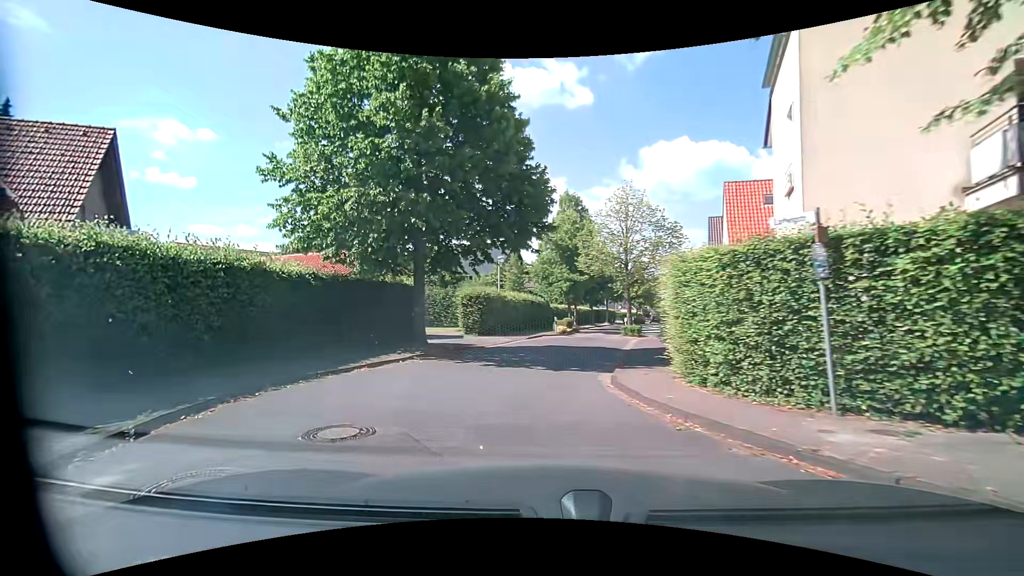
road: residential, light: Day
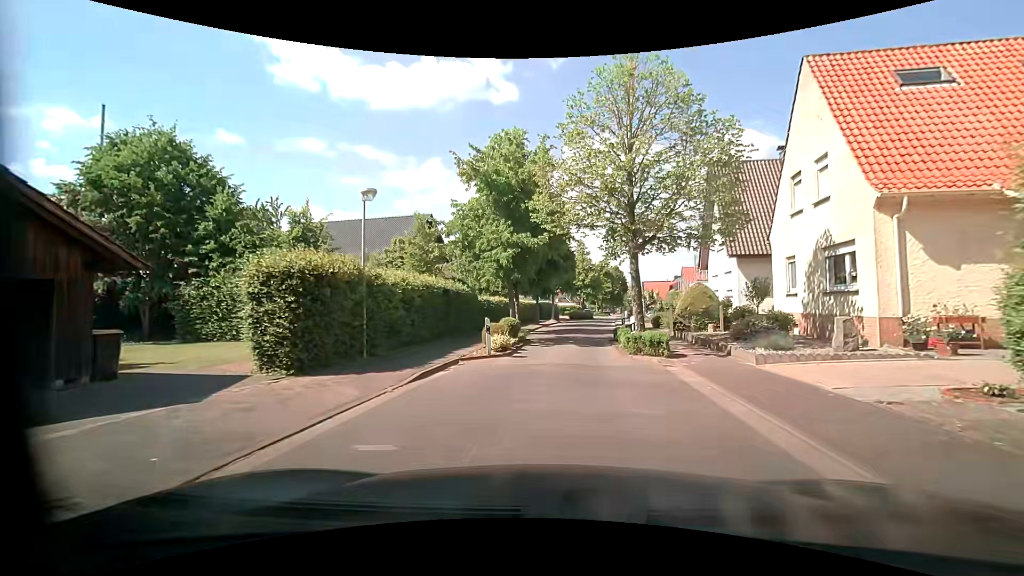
(+0.2, +16.7) m; +8°
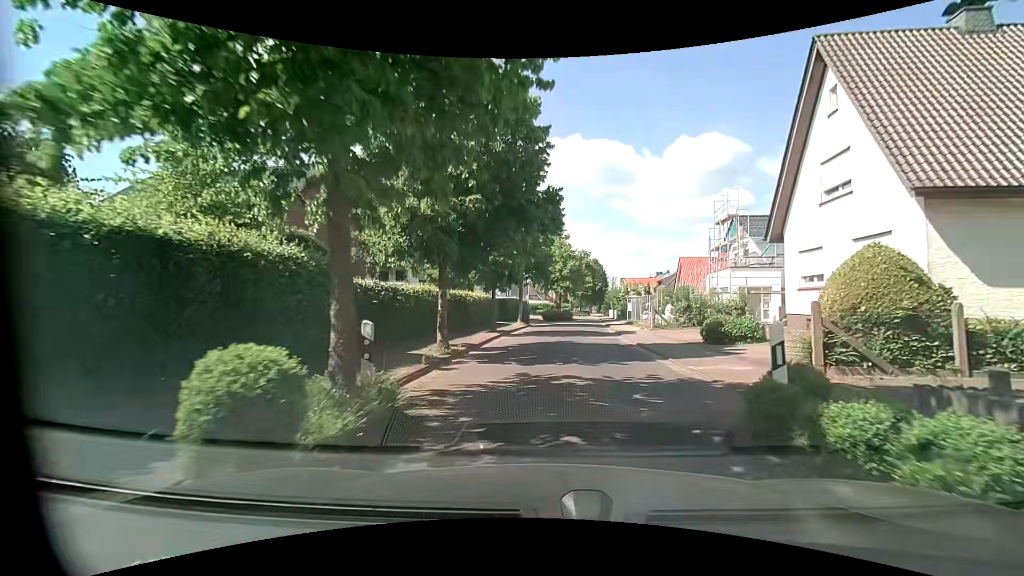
(+0.5, +15.5) m; +3°
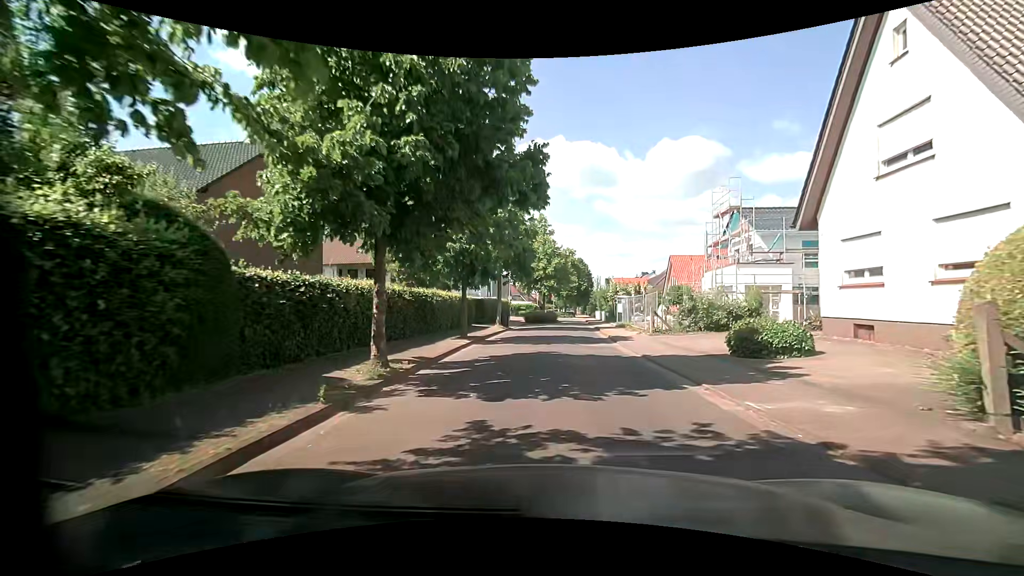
(+0.1, +4.2) m; +2°
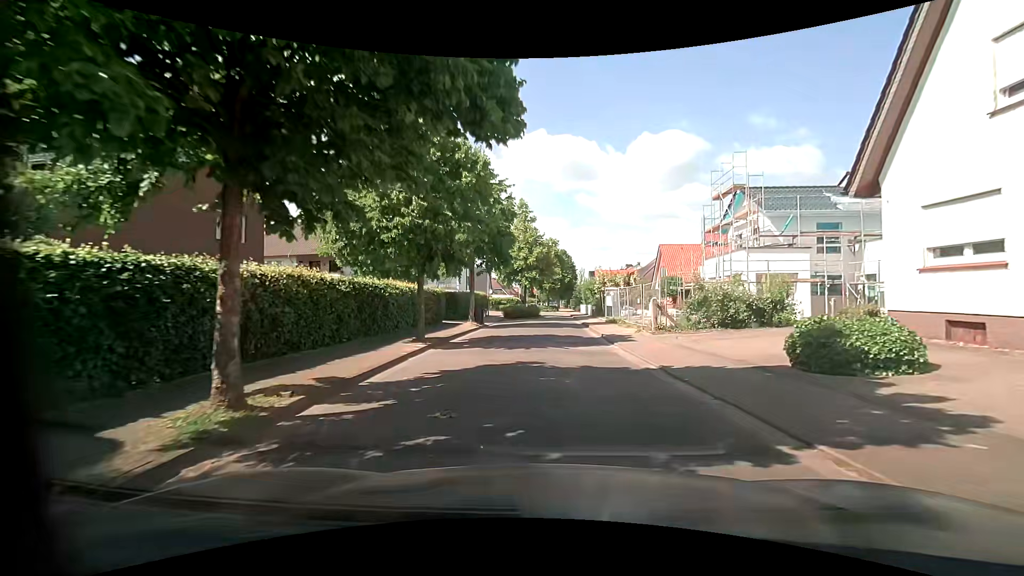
(+0.1, +4.4) m; +2°
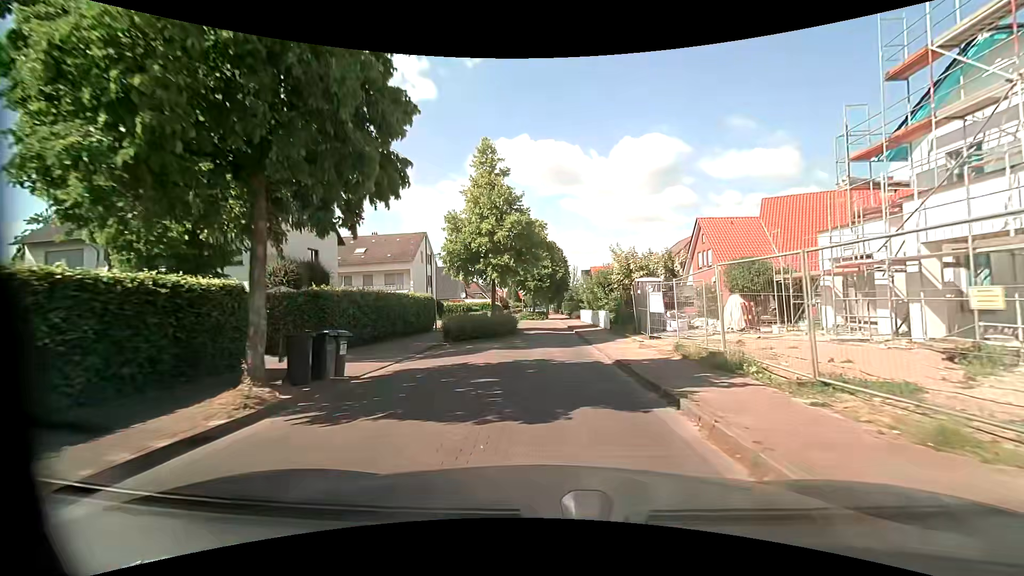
(+0.5, +19.1) m; +1°
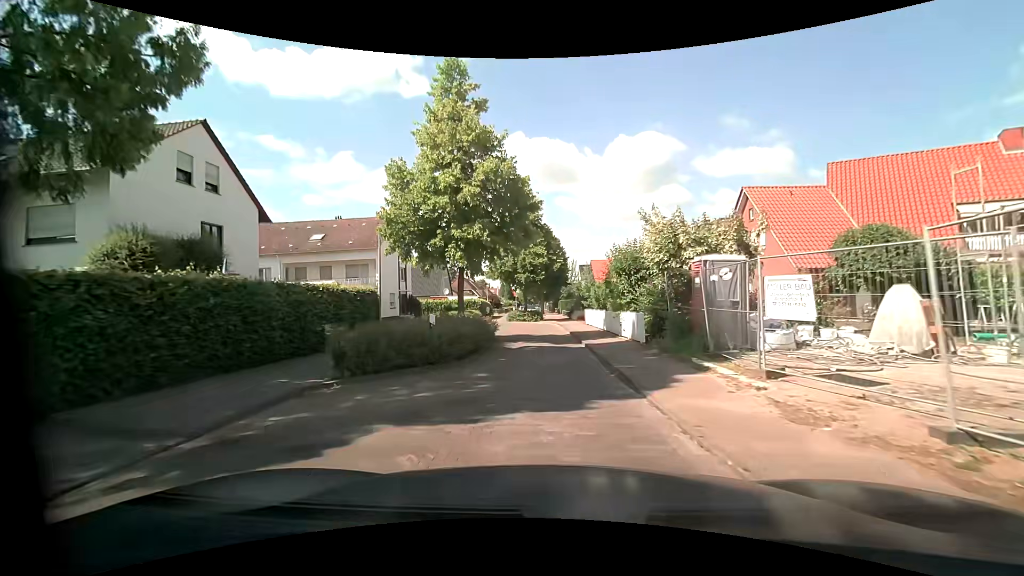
(+0.2, +9.7) m; +2°
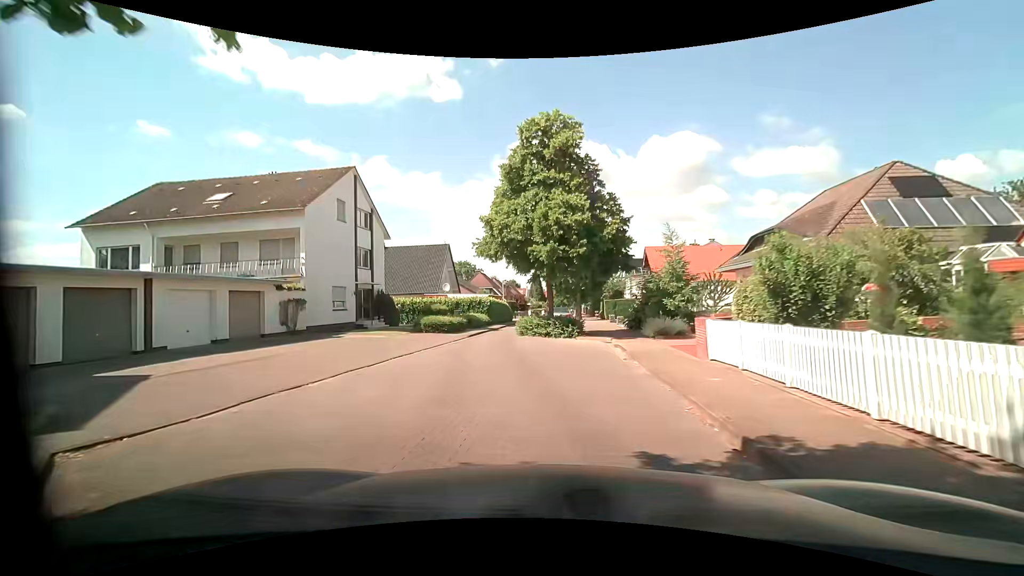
(-0.4, +19.1) m; -3°
(-1, +10) (-3, +20) (-3, +30) (-3, +40) (-1, +50) (0, +60) (0, +70) (+1, +80) (+1, +90) (0, +99) m
